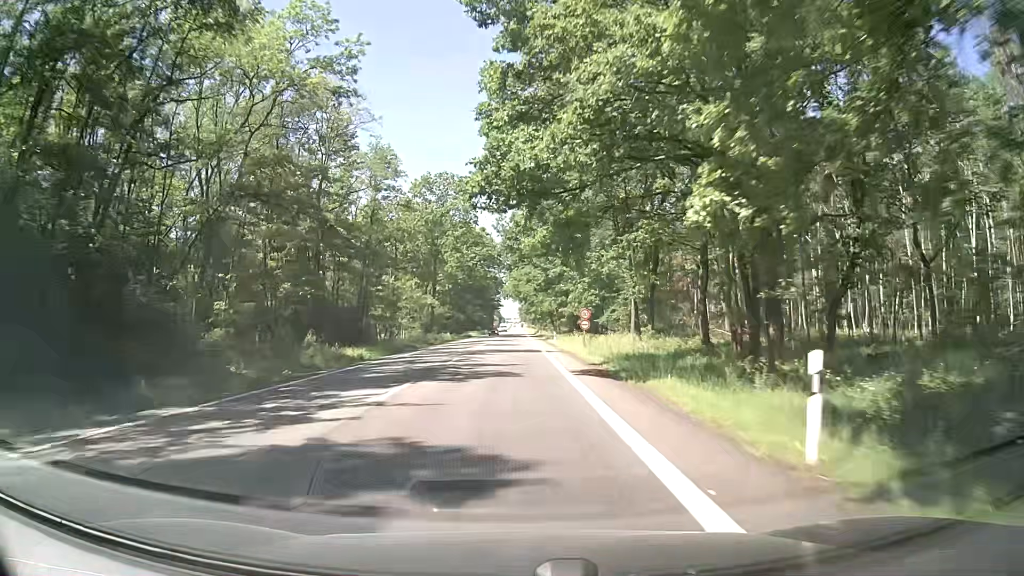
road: secondary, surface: asphalt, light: Day
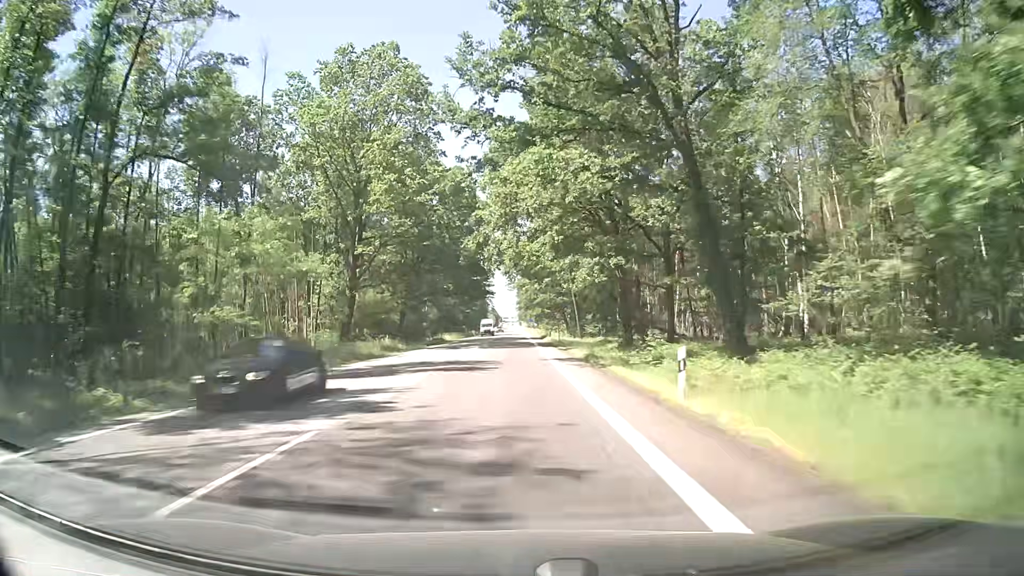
(0.0, +44.8) m; +1°
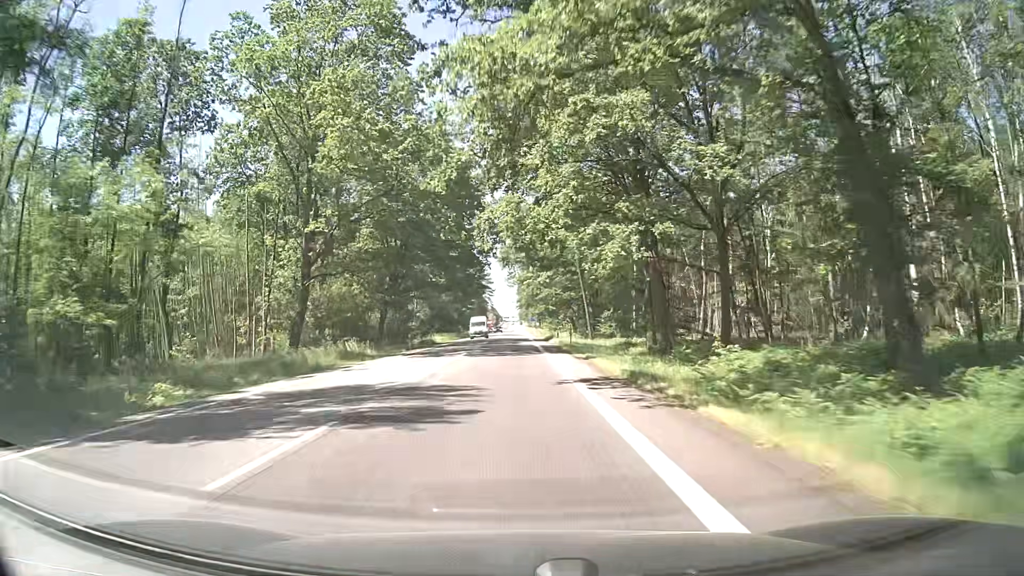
(0.0, +11.3) m; 0°
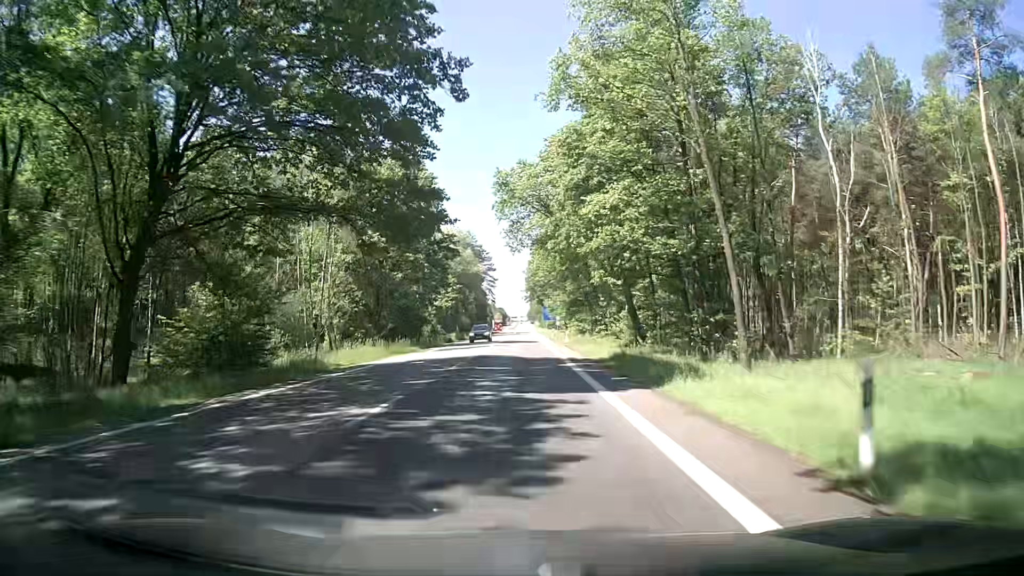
(-0.1, +45.2) m; -1°
(0, +10) (0, +20) (0, +30) (0, +40) (0, +50) (0, +60) (+1, +70) (+1, +80) (+1, +90) (+1, +100) m
